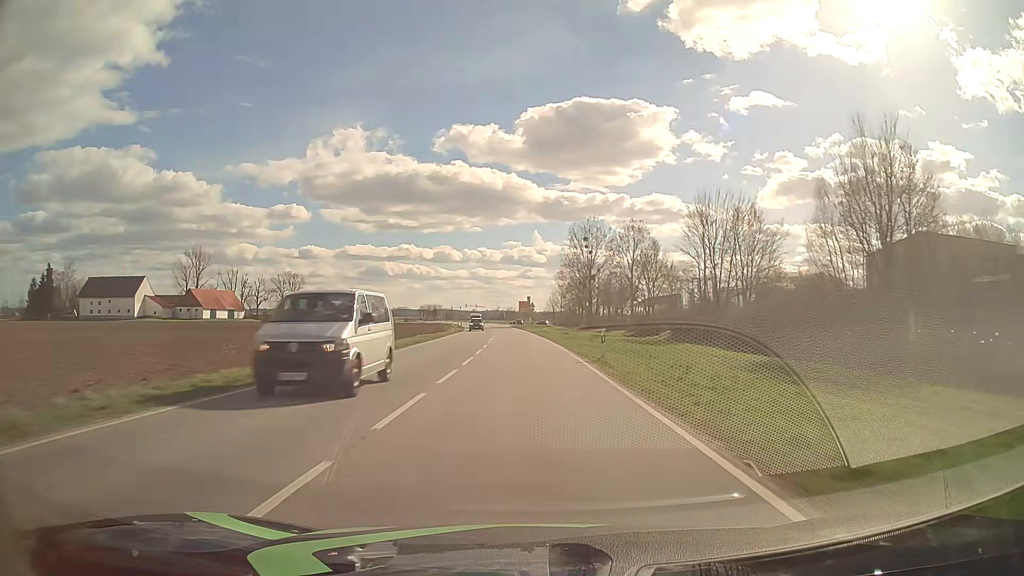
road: primary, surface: asphalt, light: Day
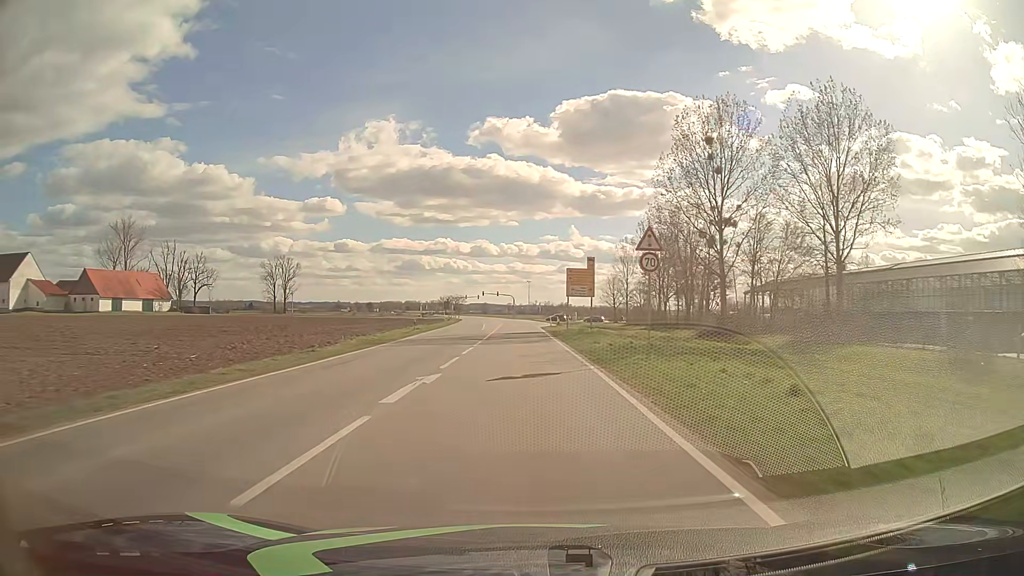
(-2.3, +75.6) m; -3°
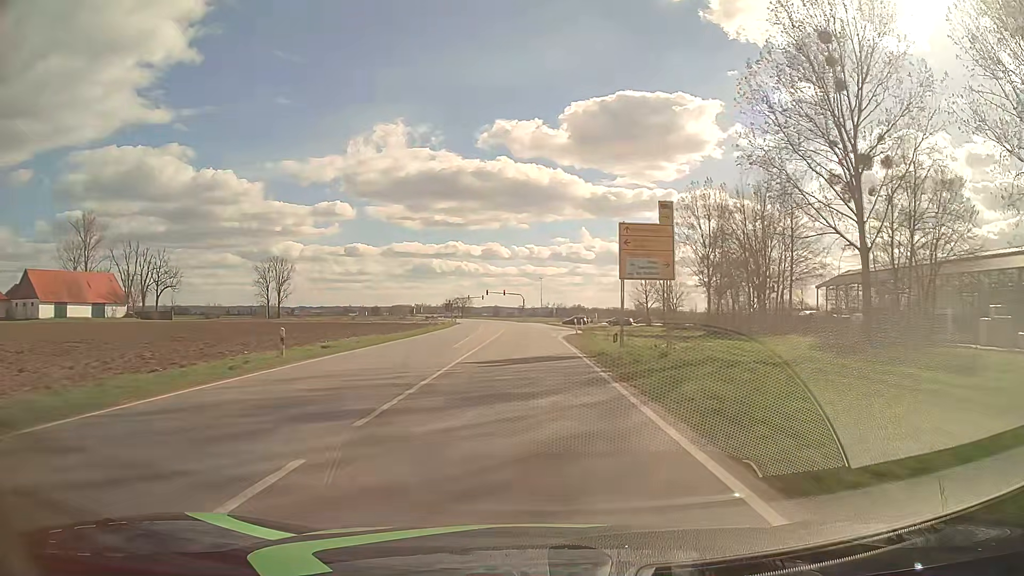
(-0.3, +26.3) m; -1°
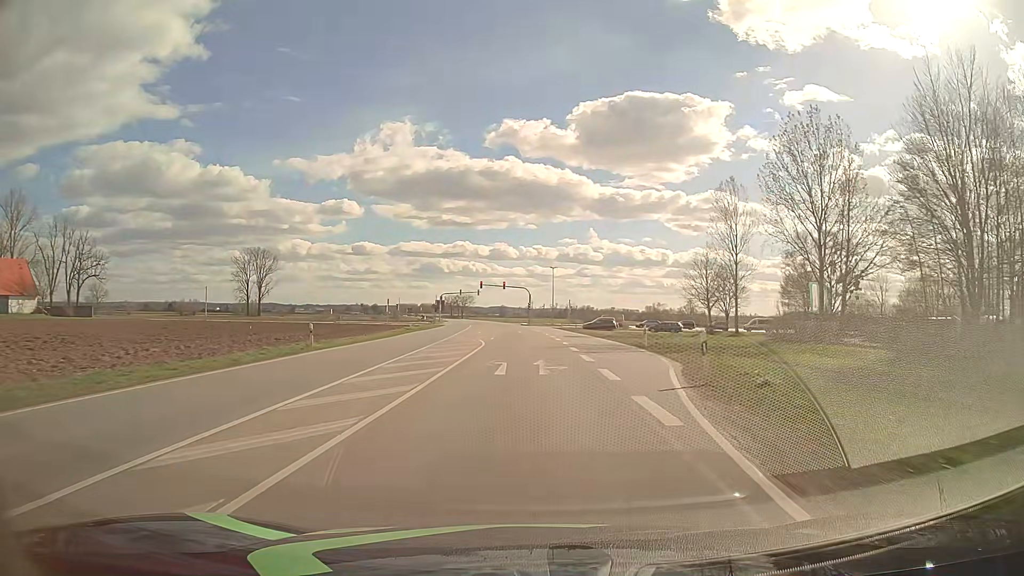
(-0.2, +35.2) m; -1°
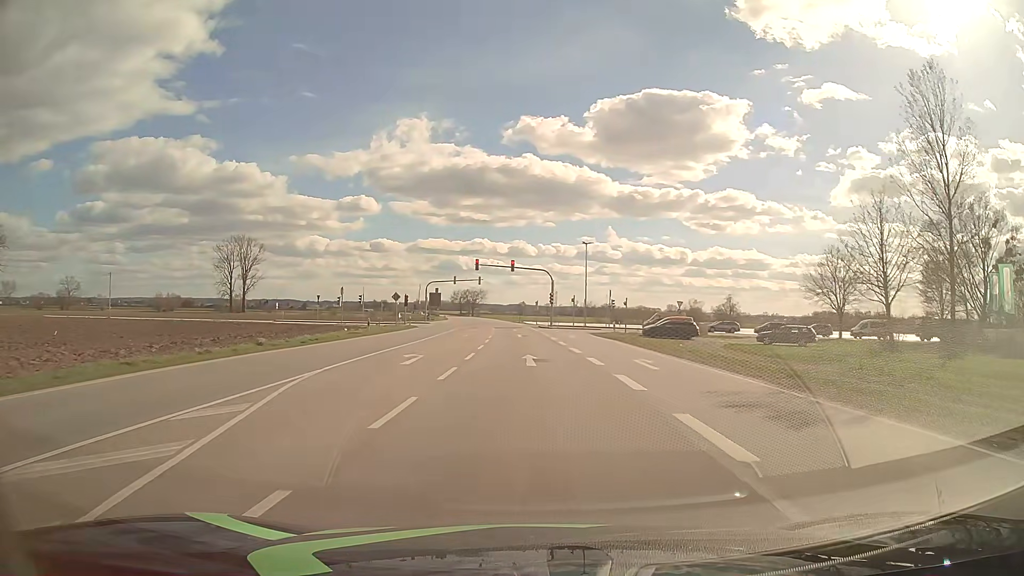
(-0.5, +37.5) m; -2°
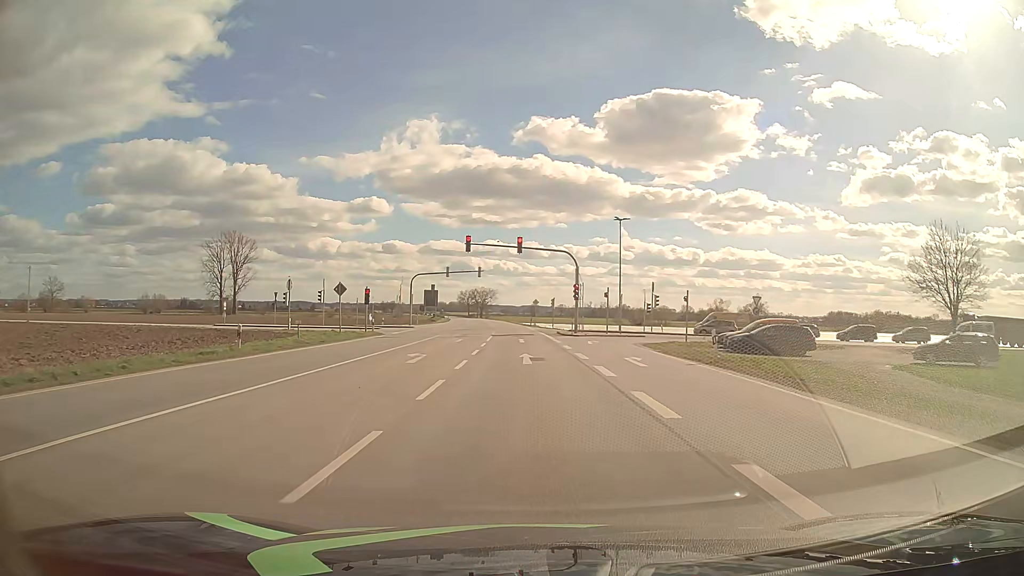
(-0.2, +20.9) m; -1°
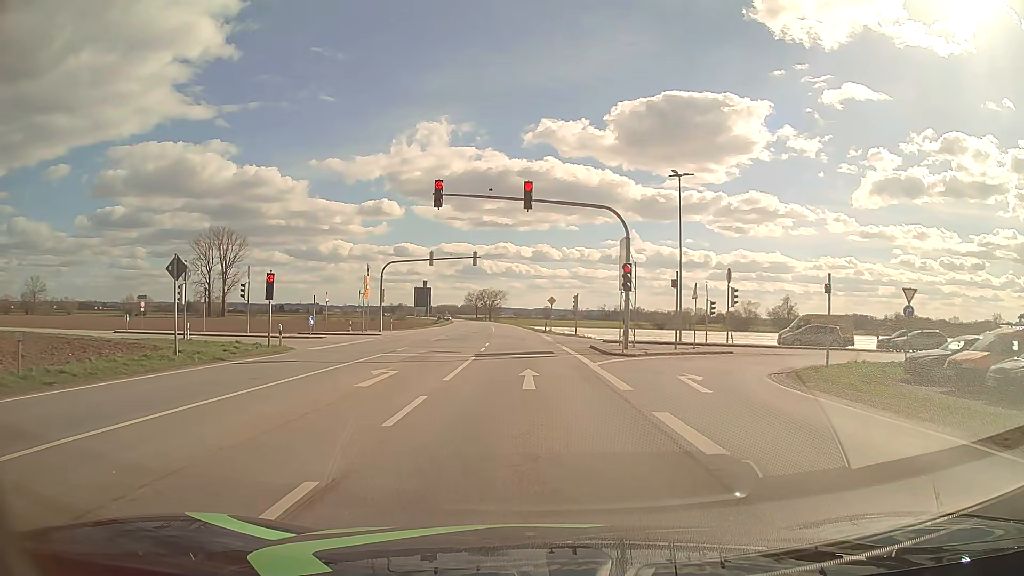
(-0.2, +20.1) m; -1°
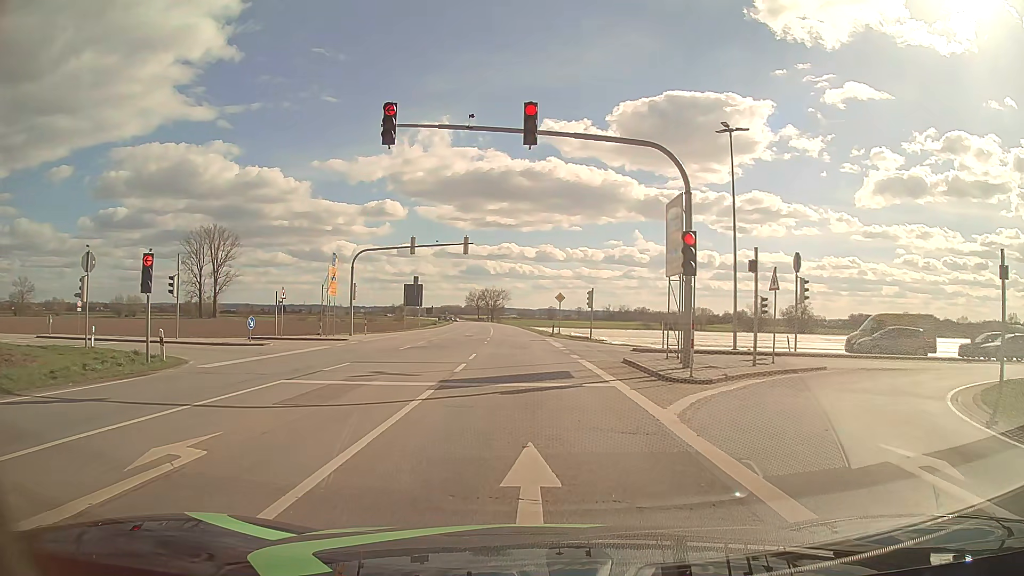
(0.0, +10.1) m; 0°
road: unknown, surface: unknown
(0, +10) (0, +20) (-1, +30) (-1, +40) (-2, +50) (-2, +60) (-3, +70) (-4, +80) (-4, +90) (-5, +100) m
